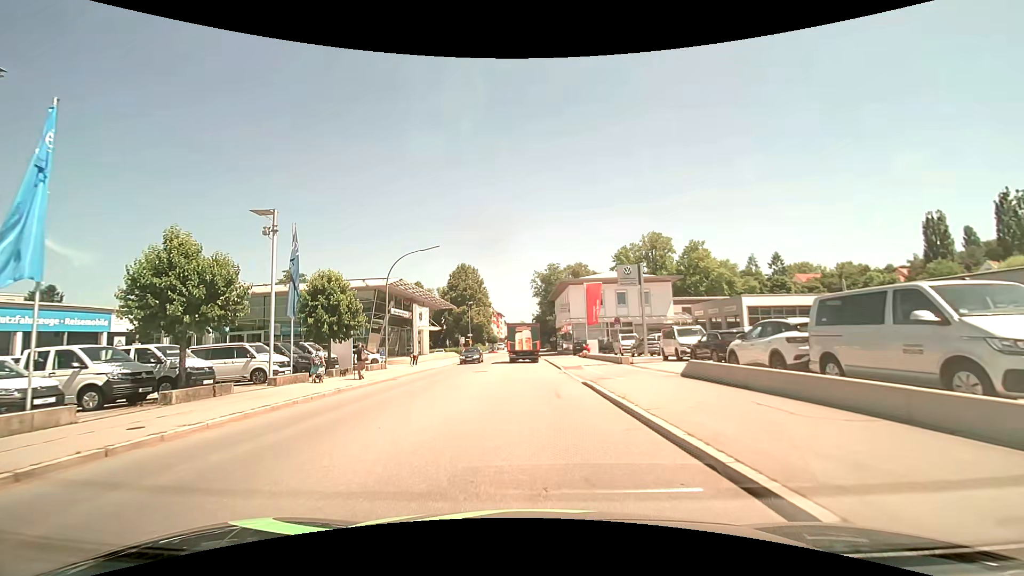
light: Day
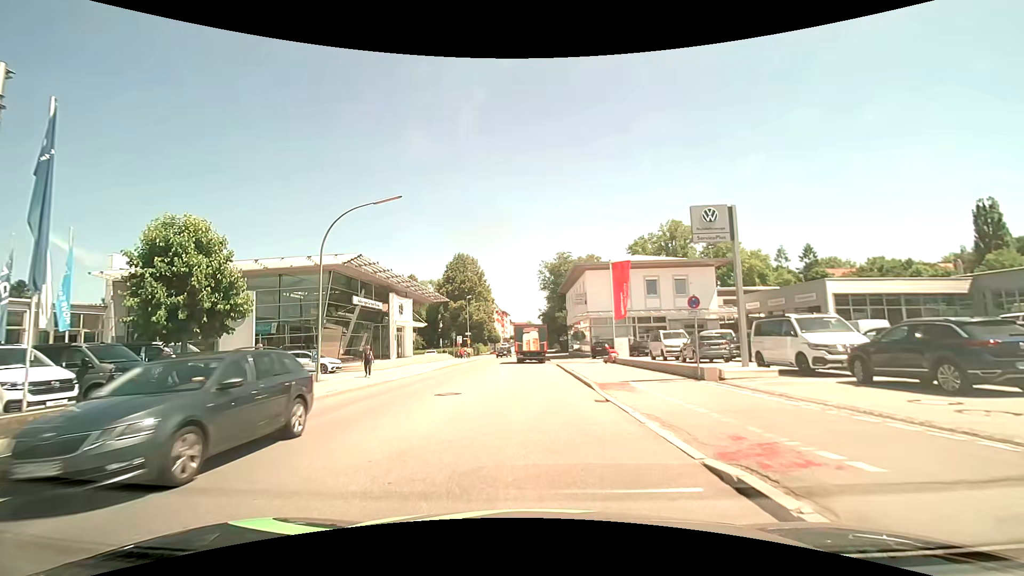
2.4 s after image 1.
(0.0, +12.1) m; -1°
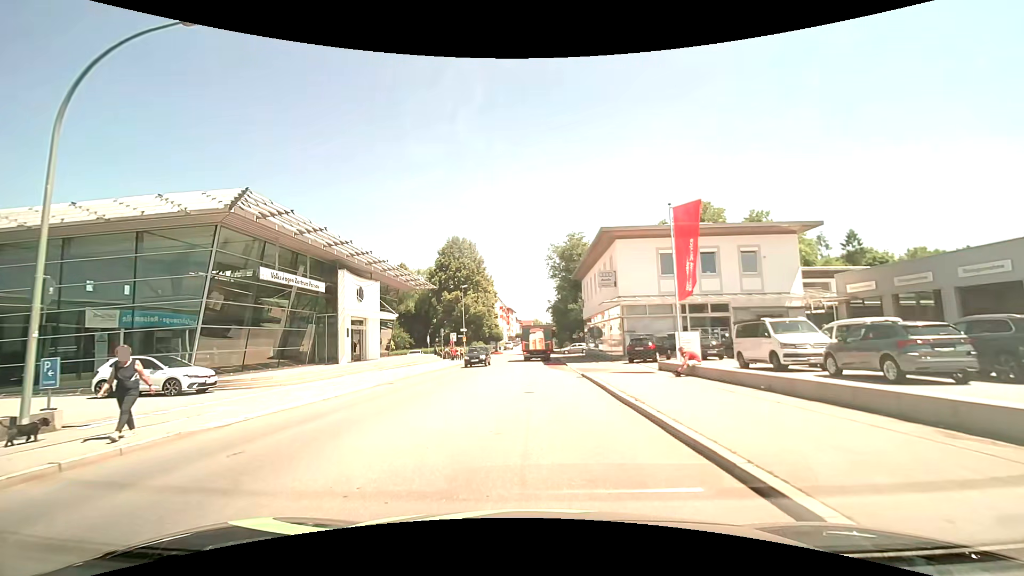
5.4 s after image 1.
(0.0, +13.8) m; 0°
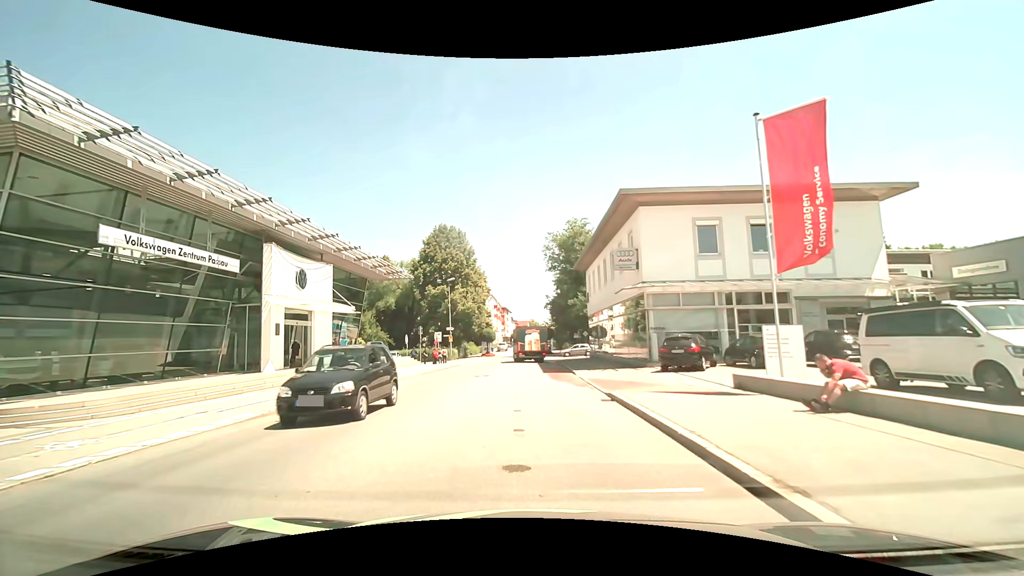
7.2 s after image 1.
(0.0, +8.7) m; 0°
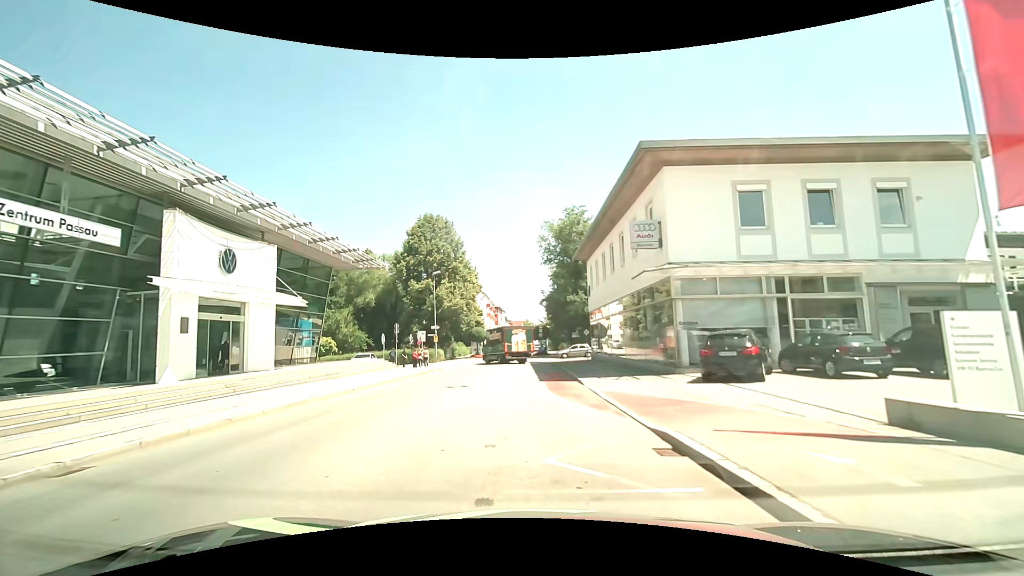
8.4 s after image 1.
(+0.1, +6.1) m; +1°
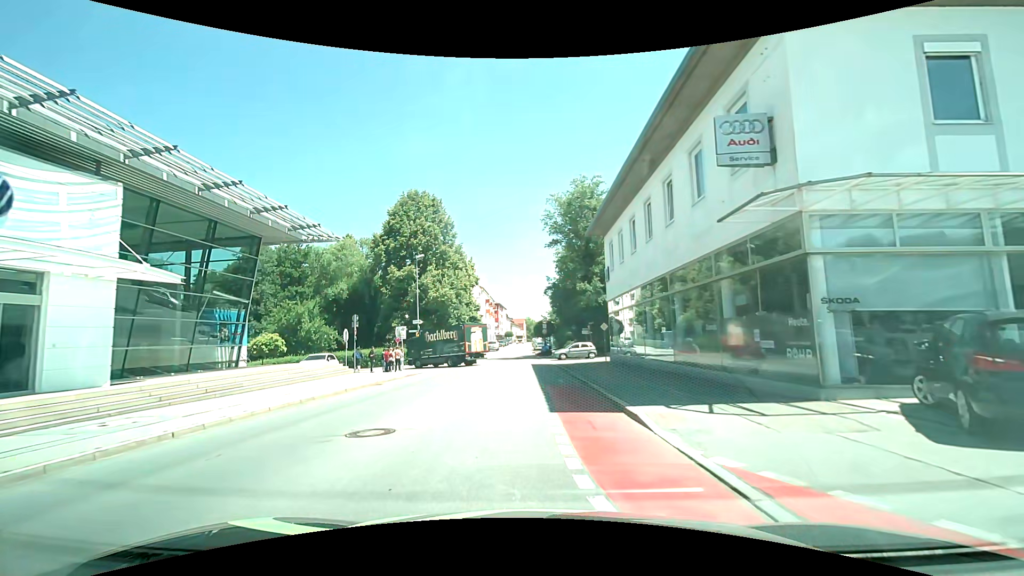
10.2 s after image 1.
(0.0, +9.7) m; 0°
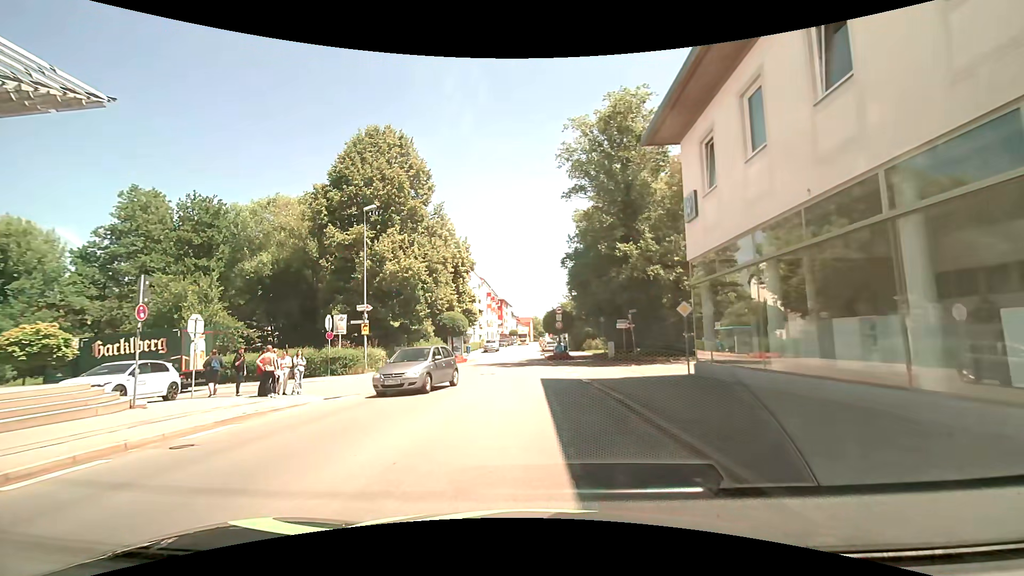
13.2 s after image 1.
(0.0, +16.9) m; -1°
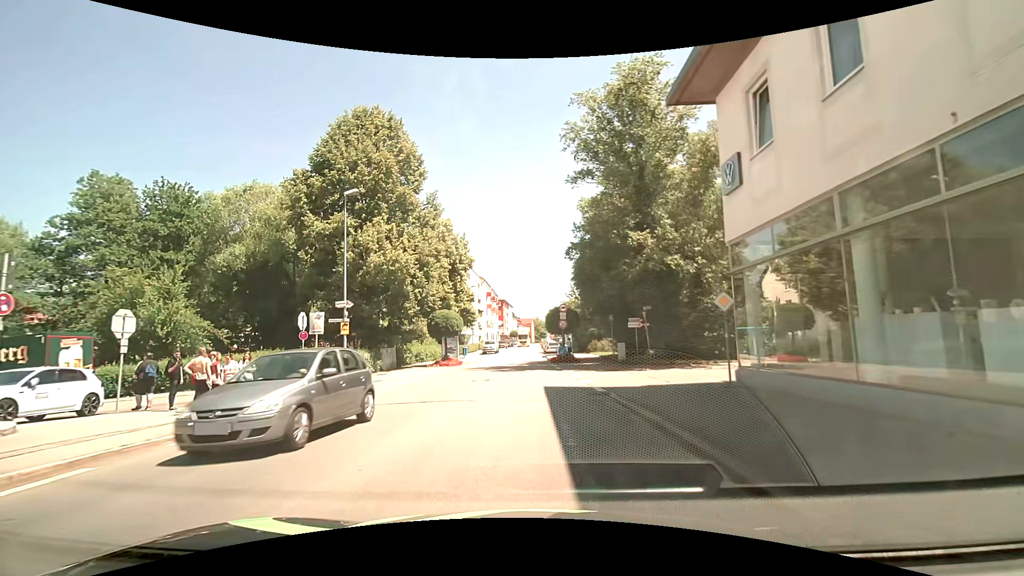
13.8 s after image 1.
(0.0, +3.5) m; -1°
(0, +10) (0, +20) (0, +30) (+1, +40) (+1, +50) (+1, +60) (+1, +70) (+1, +80) (+1, +90) (+2, +100) m
